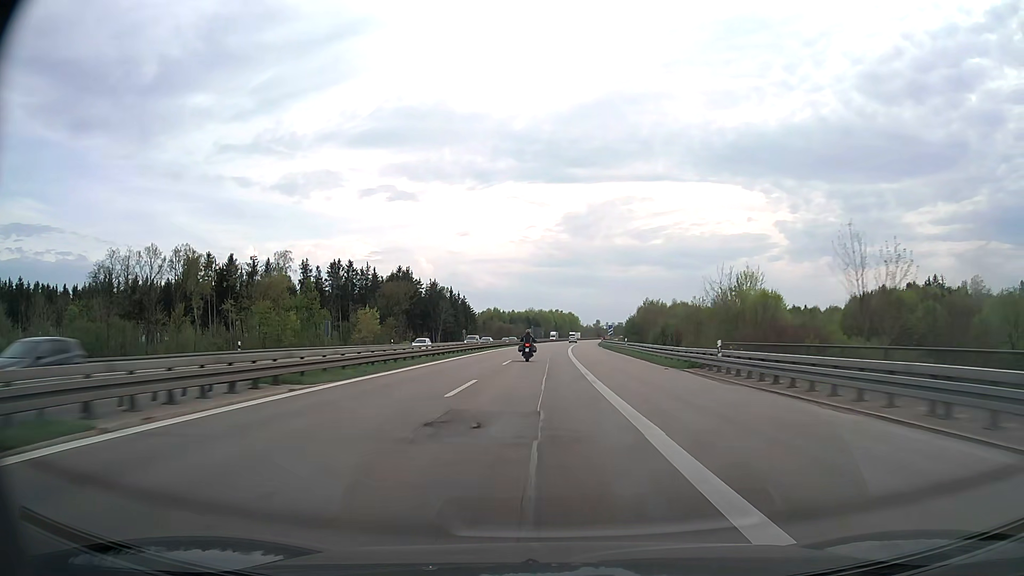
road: motorway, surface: asphalt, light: Day
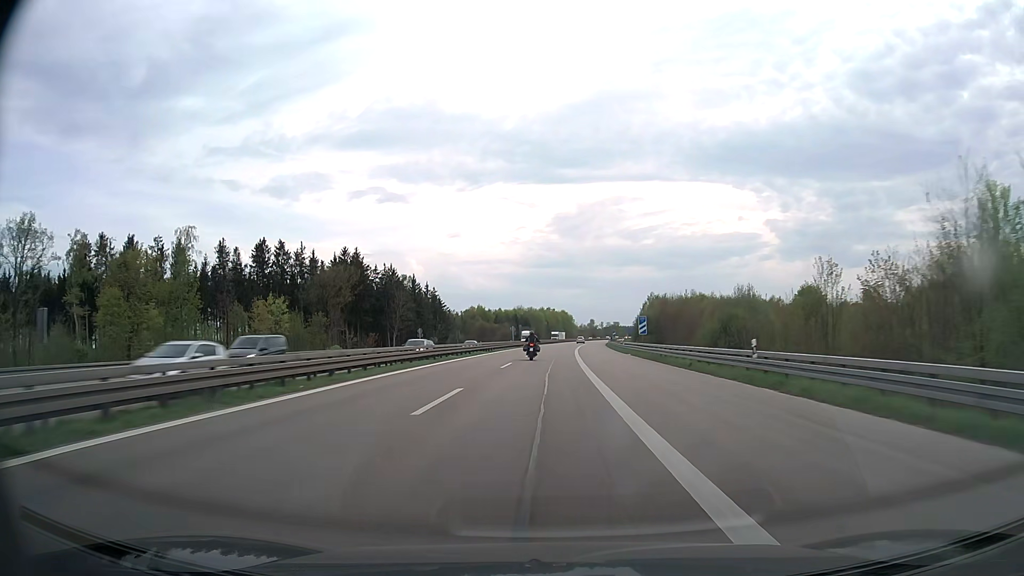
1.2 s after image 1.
(+0.3, +39.3) m; +1°
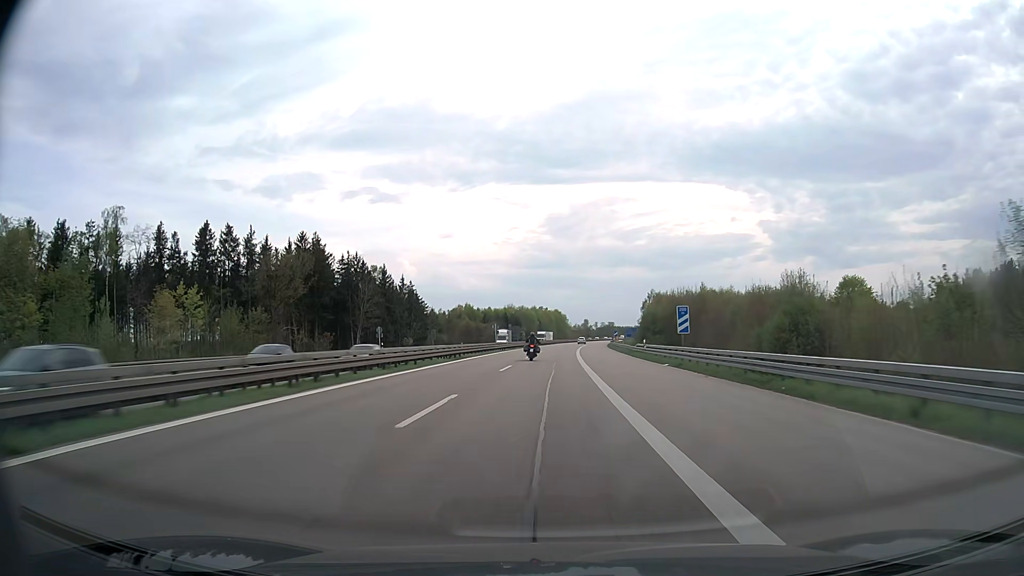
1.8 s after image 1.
(+0.1, +19.7) m; +1°
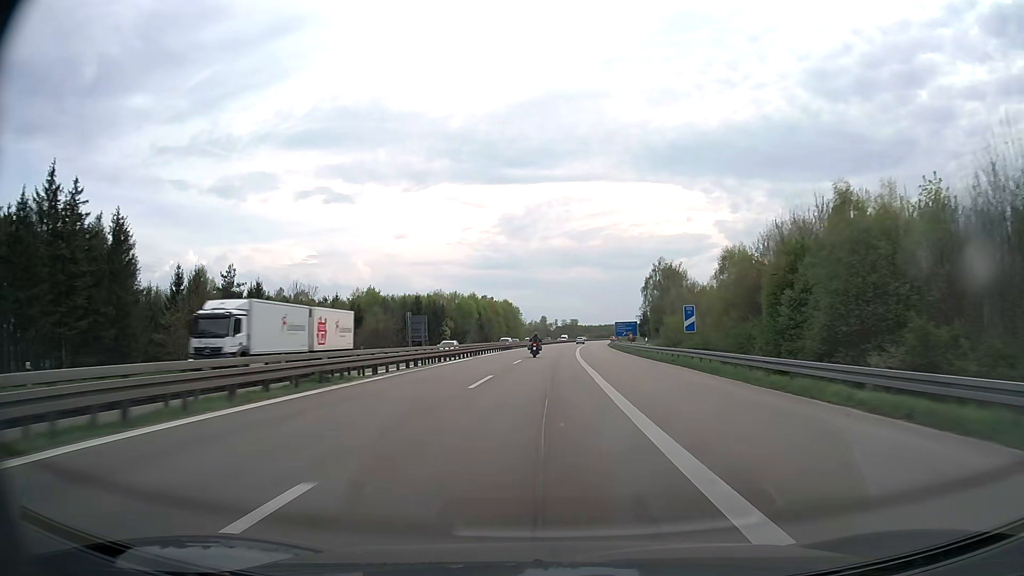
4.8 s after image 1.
(+3.5, +99.6) m; +4°
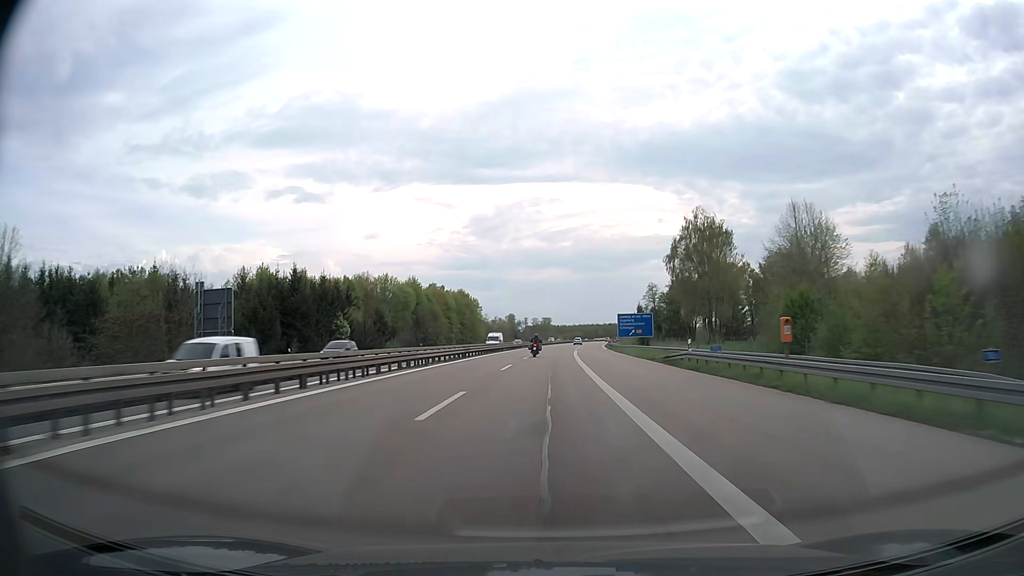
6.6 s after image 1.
(+1.2, +61.0) m; +2°
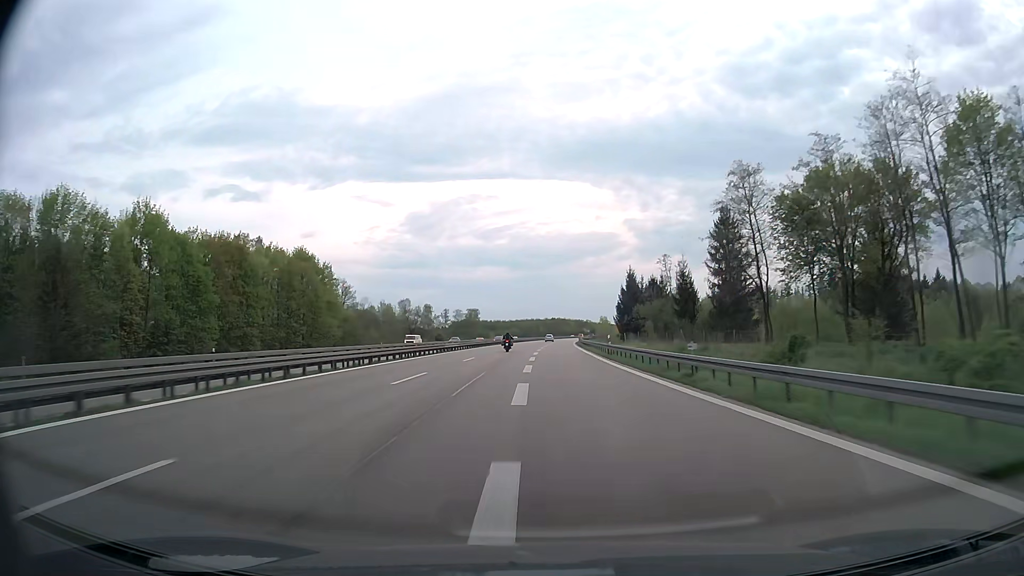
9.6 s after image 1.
(+4.9, +99.4) m; +5°
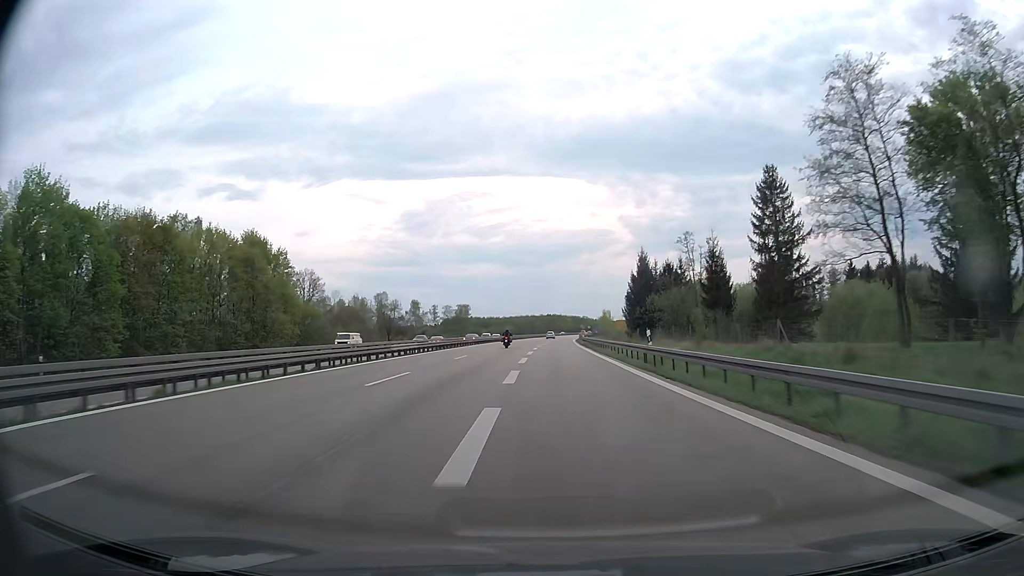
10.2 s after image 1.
(+0.1, +19.0) m; +1°
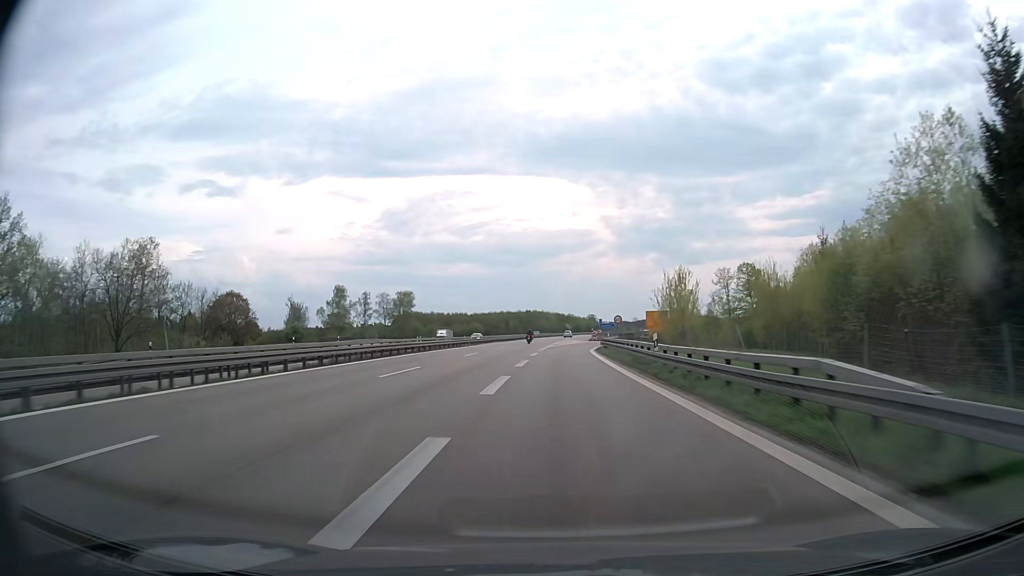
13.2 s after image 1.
(+1.0, +86.5) m; +2°
(0, +10) (0, +20) (0, +30) (+1, +40) (+1, +50) (+2, +60) (+4, +70) (+5, +80) (+7, +90) (+9, +99) m
